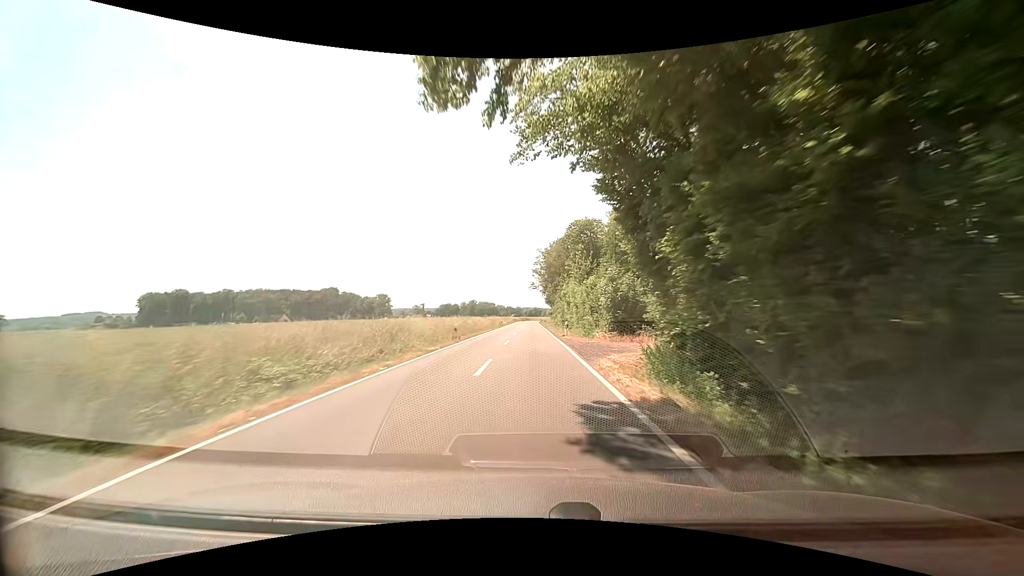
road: secondary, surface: asphalt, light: Day
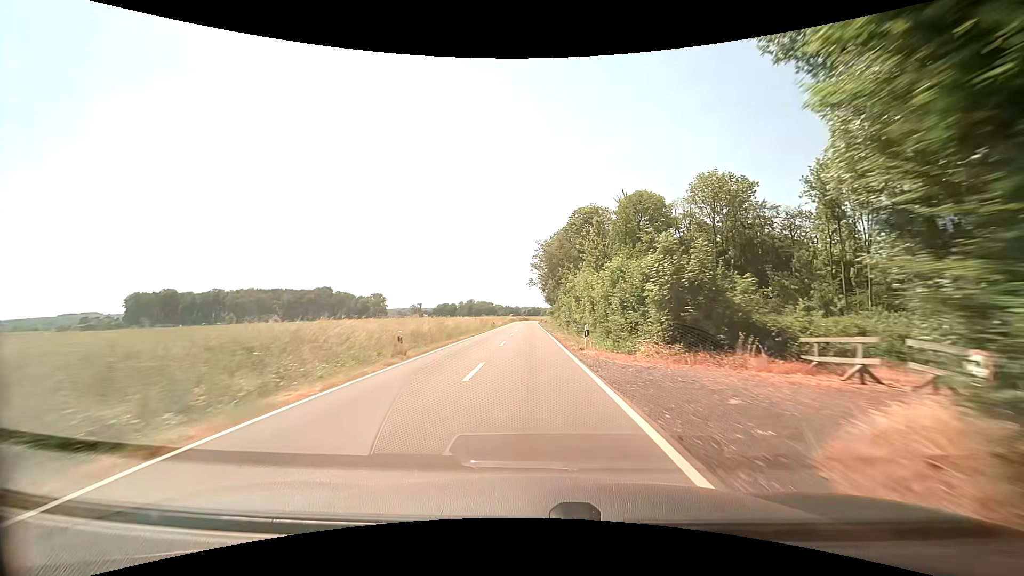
(0.0, +13.0) m; 0°
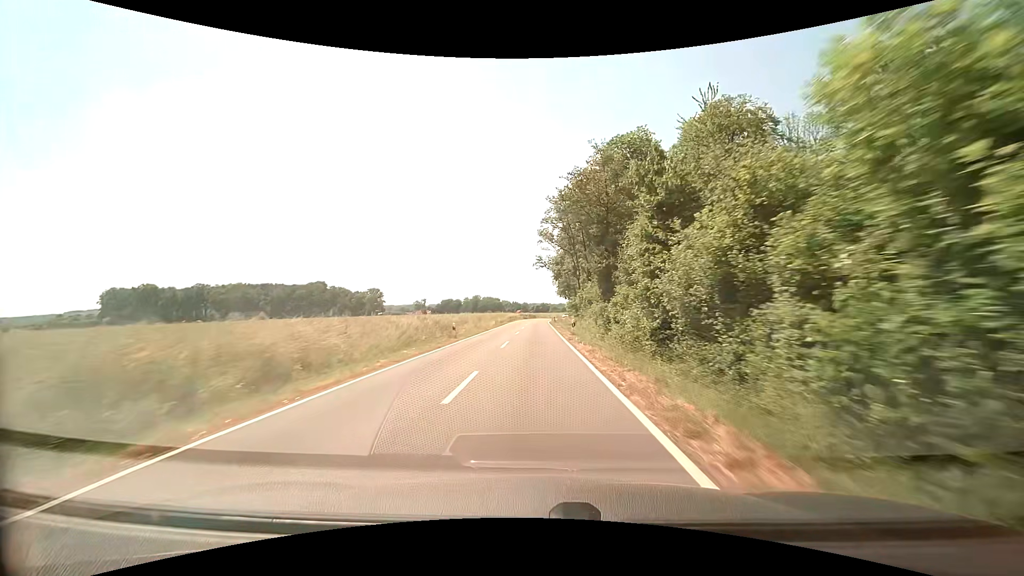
(0.0, +38.7) m; -1°
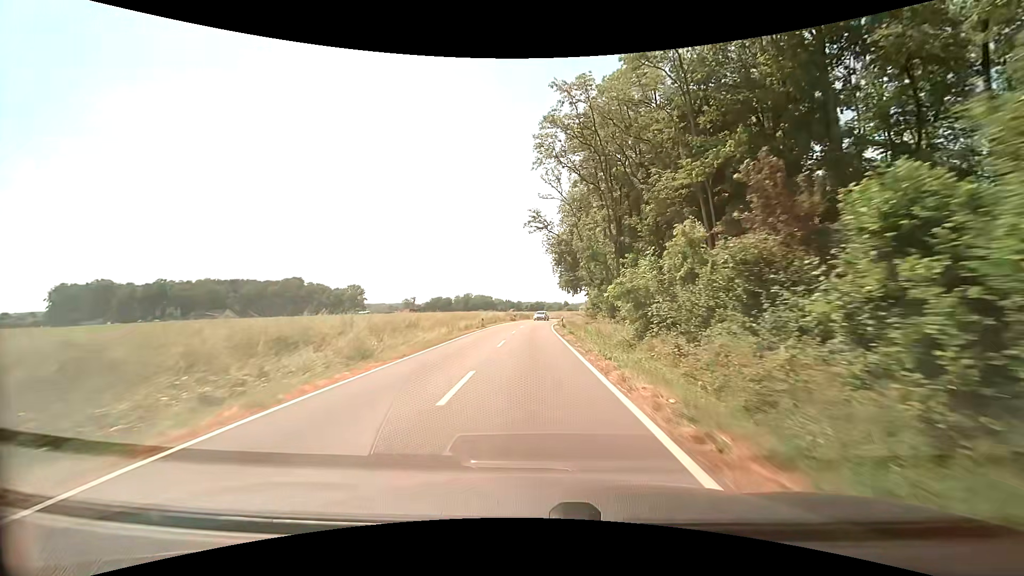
(+0.1, +35.9) m; +1°
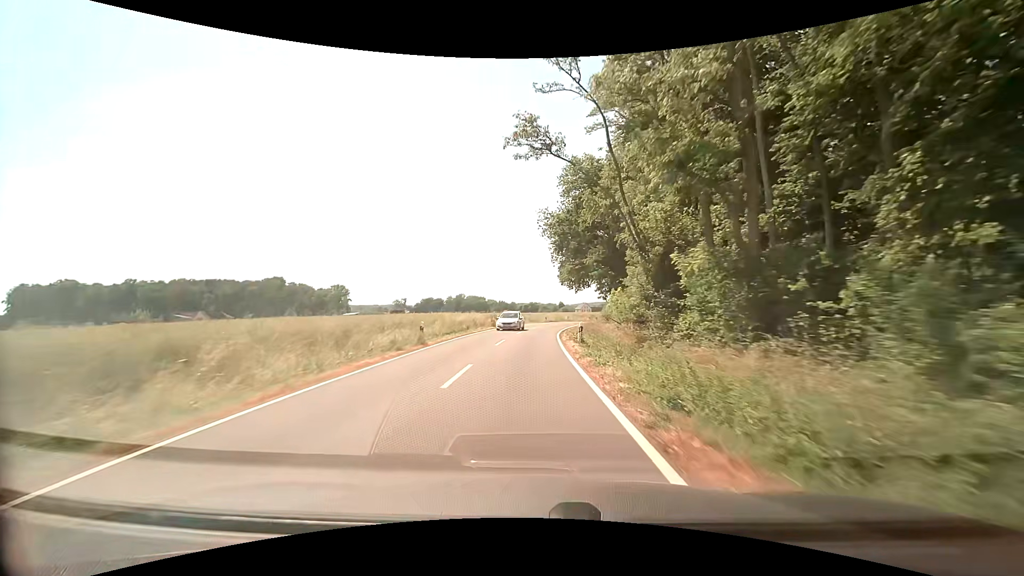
(+0.1, +22.1) m; +1°
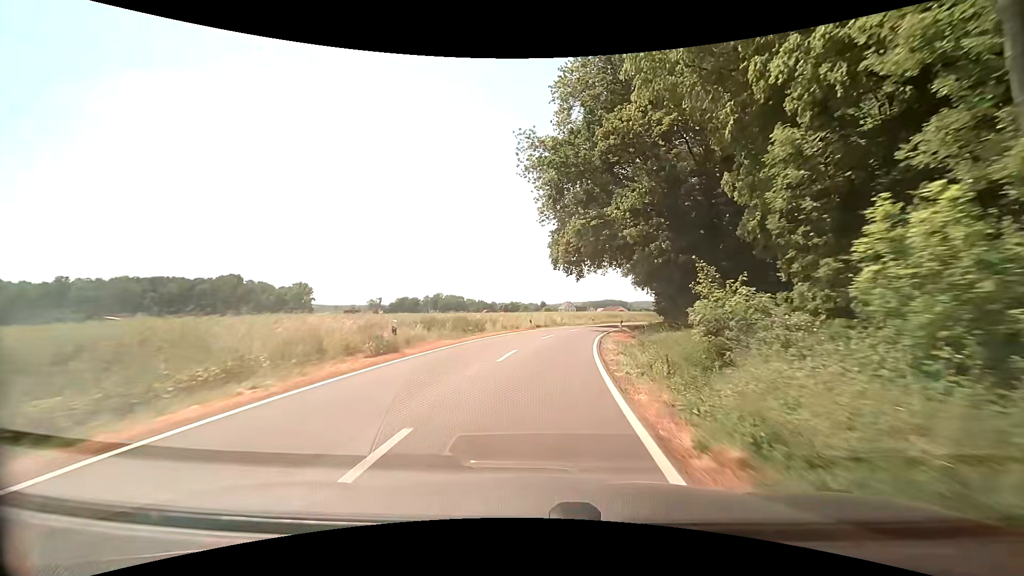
(+0.3, +31.1) m; +3°
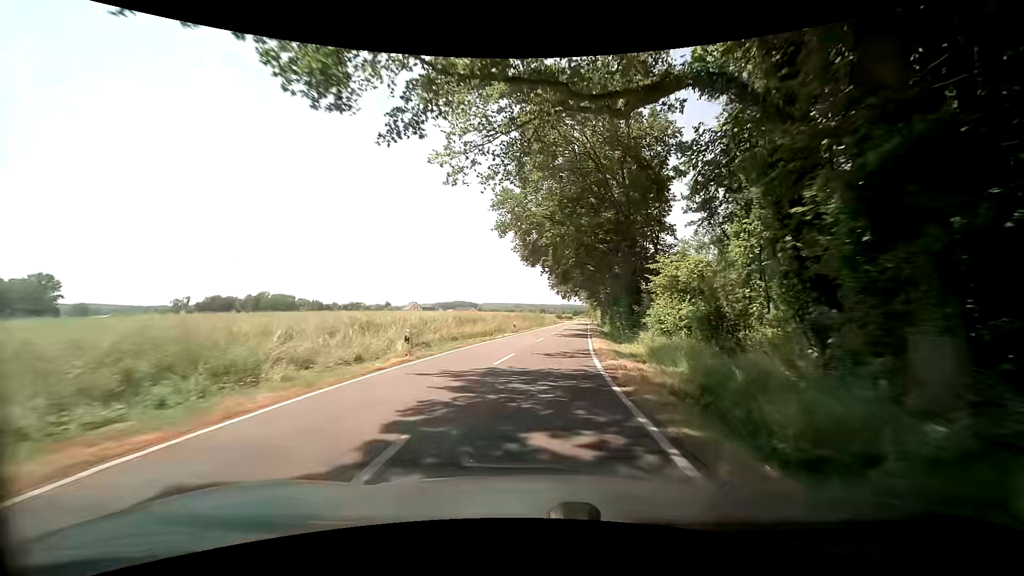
(+5.7, +47.5) m; +15°
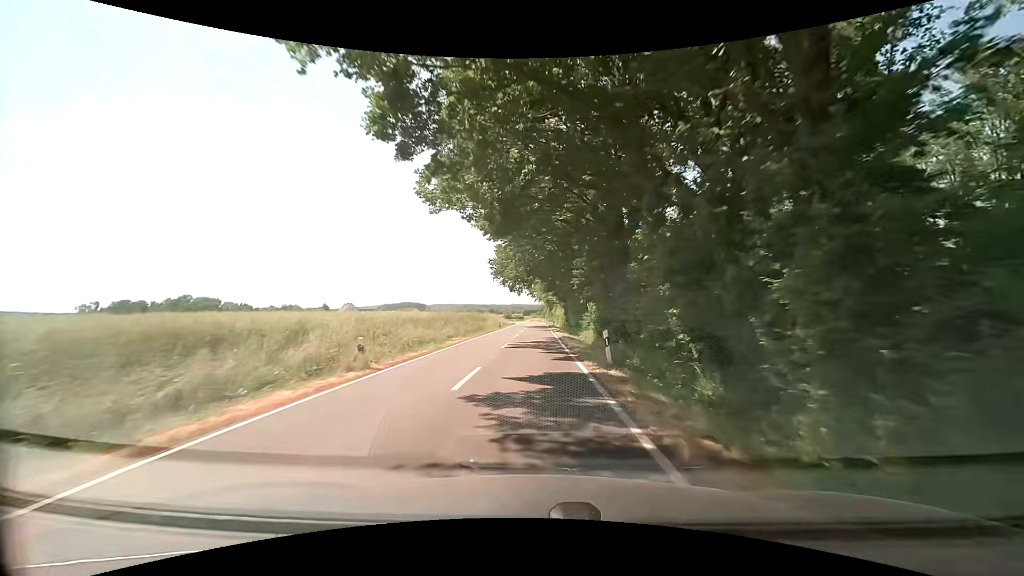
(+2.0, +28.3) m; +6°
(0, +10) (0, +20) (0, +30) (0, +40) (+1, +50) (+1, +60) (+1, +70) (+1, +80) (+1, +90) (+1, +100) m
